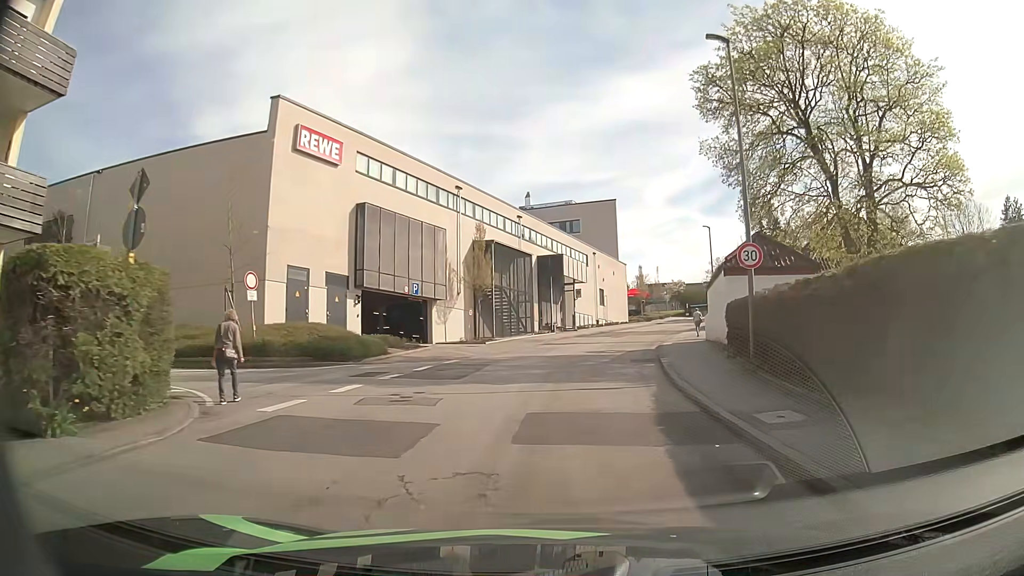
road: unclassified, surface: asphalt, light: Day
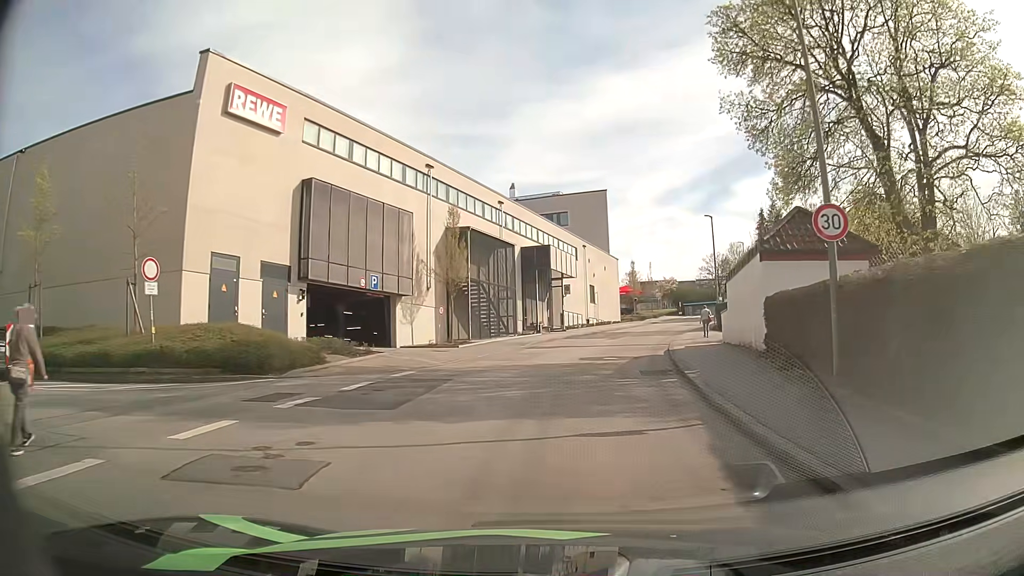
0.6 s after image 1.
(+0.1, +5.4) m; +1°
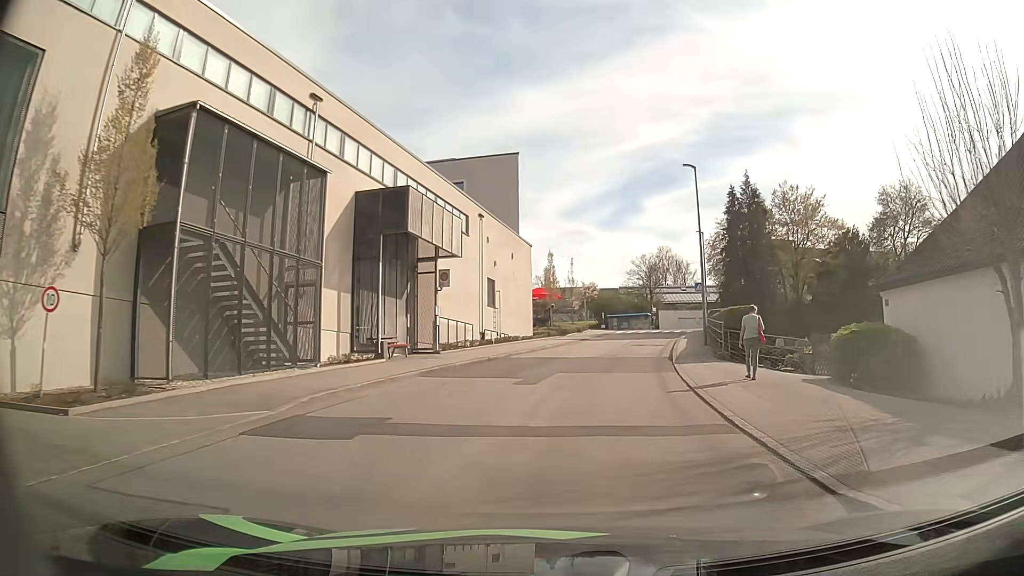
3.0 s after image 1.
(+1.5, +21.1) m; +8°
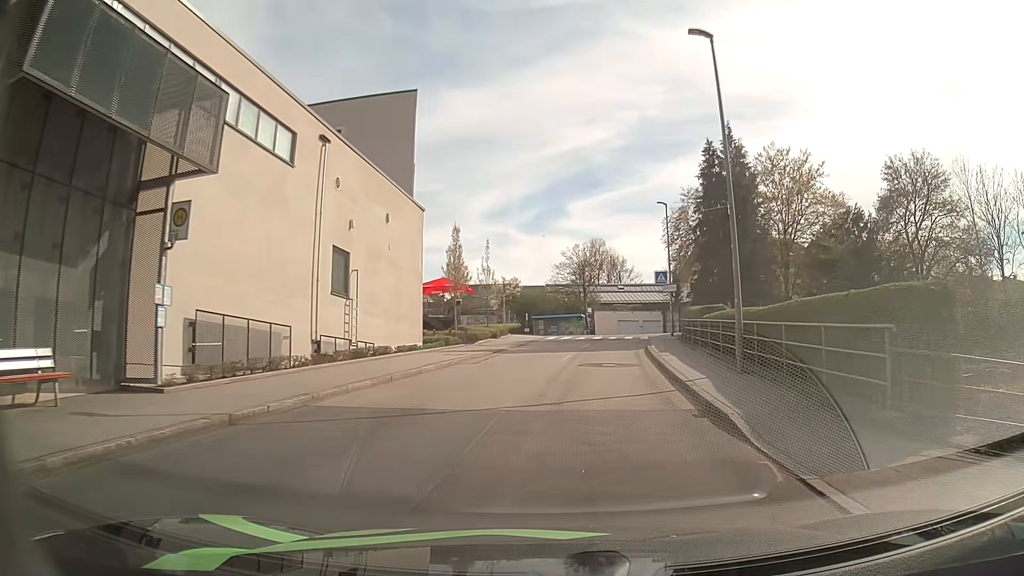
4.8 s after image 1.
(+1.0, +15.4) m; +8°
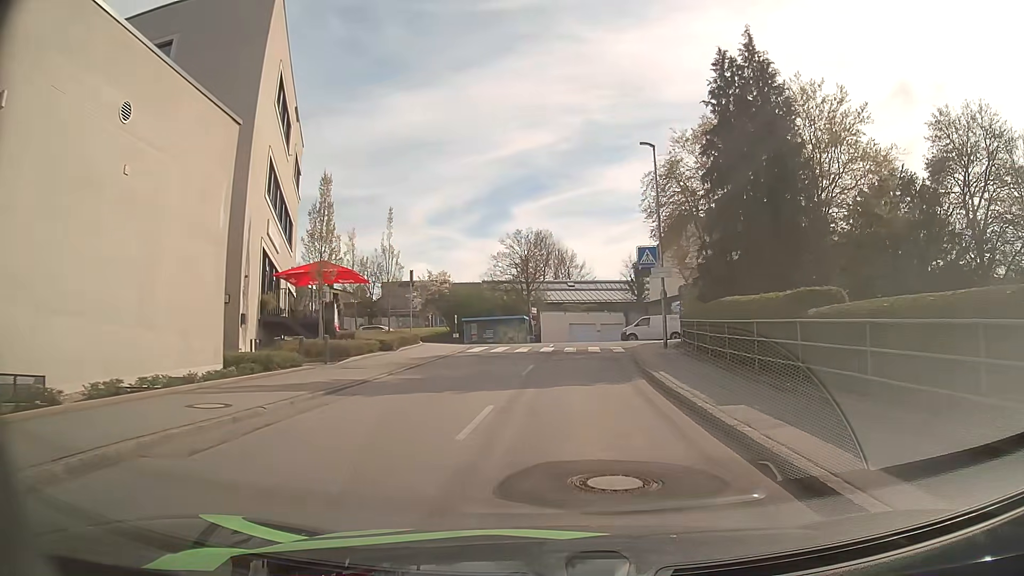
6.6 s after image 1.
(+0.5, +14.7) m; +4°
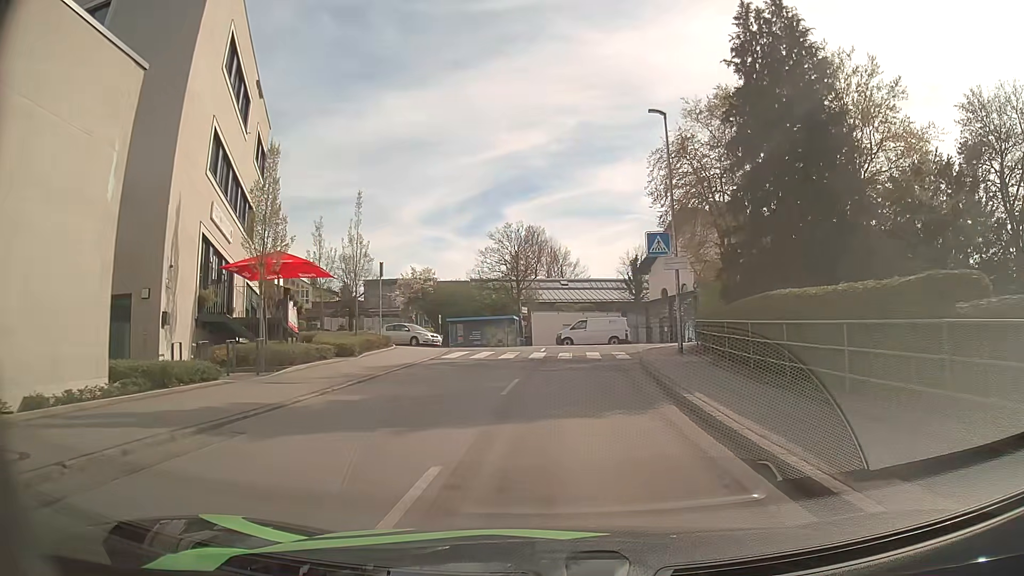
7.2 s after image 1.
(0.0, +4.4) m; +1°
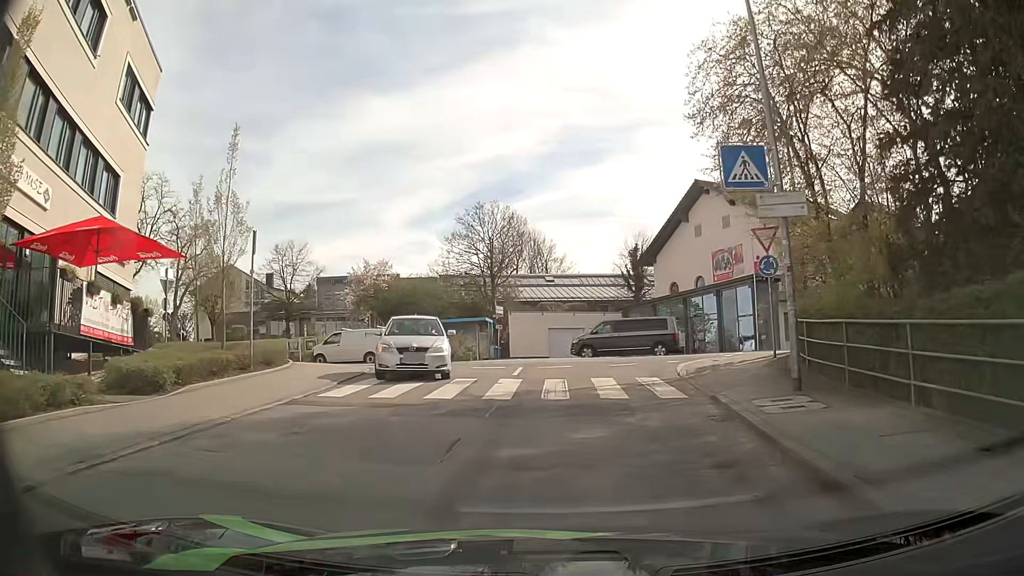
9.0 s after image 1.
(+0.1, +11.1) m; +1°
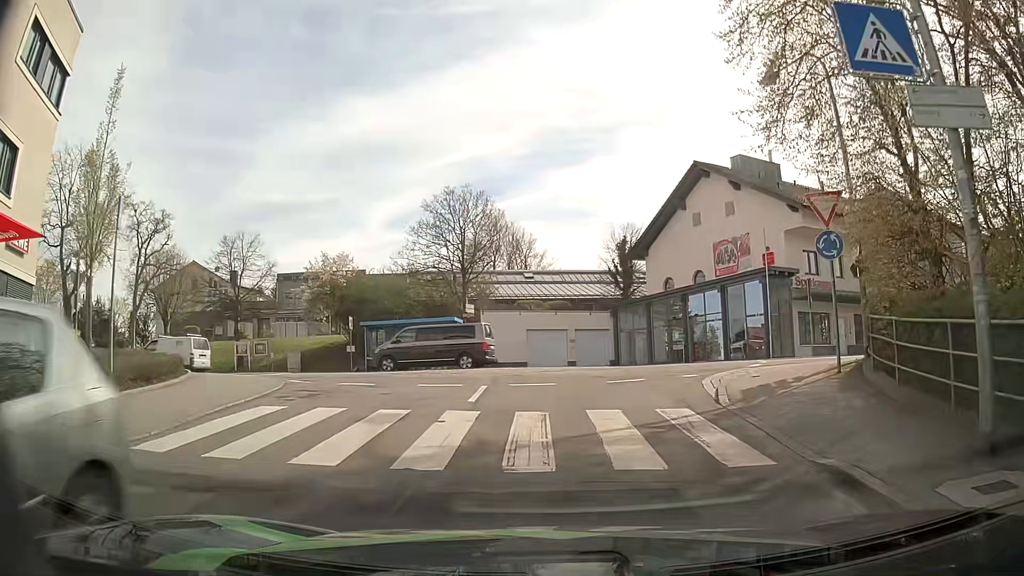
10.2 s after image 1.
(0.0, +5.3) m; +1°
